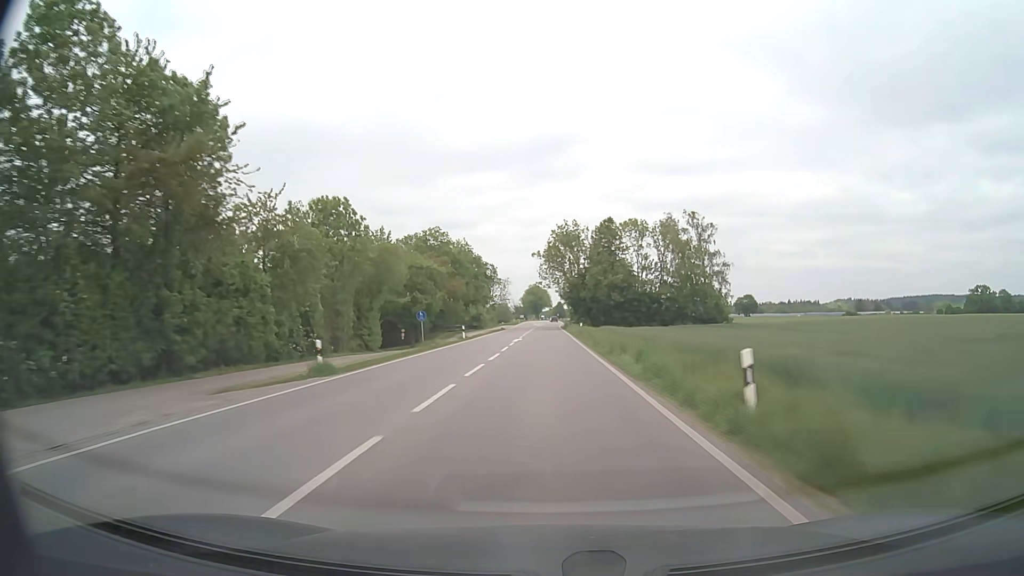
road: secondary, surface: asphalt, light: Day
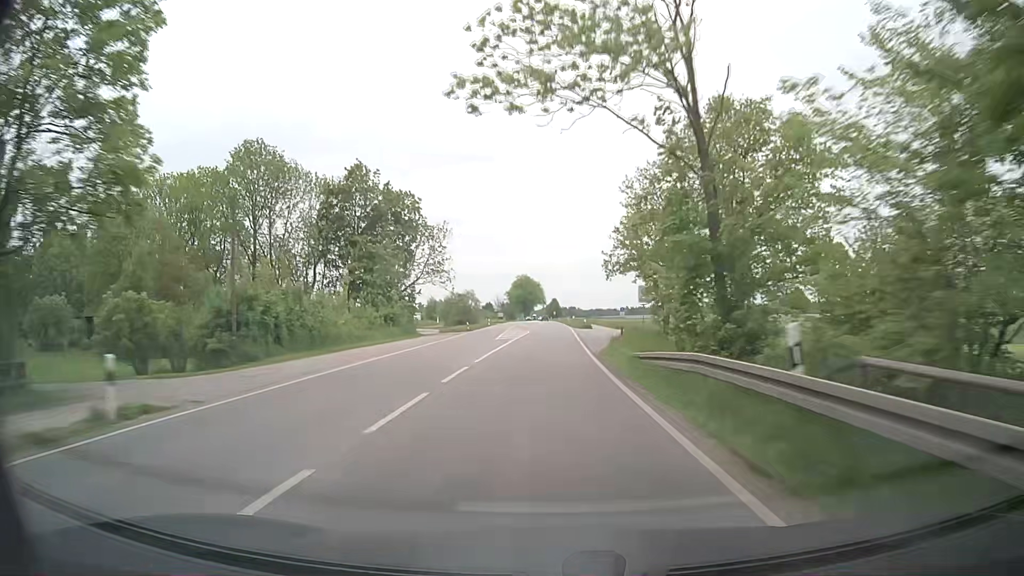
(-0.1, +86.1) m; 0°
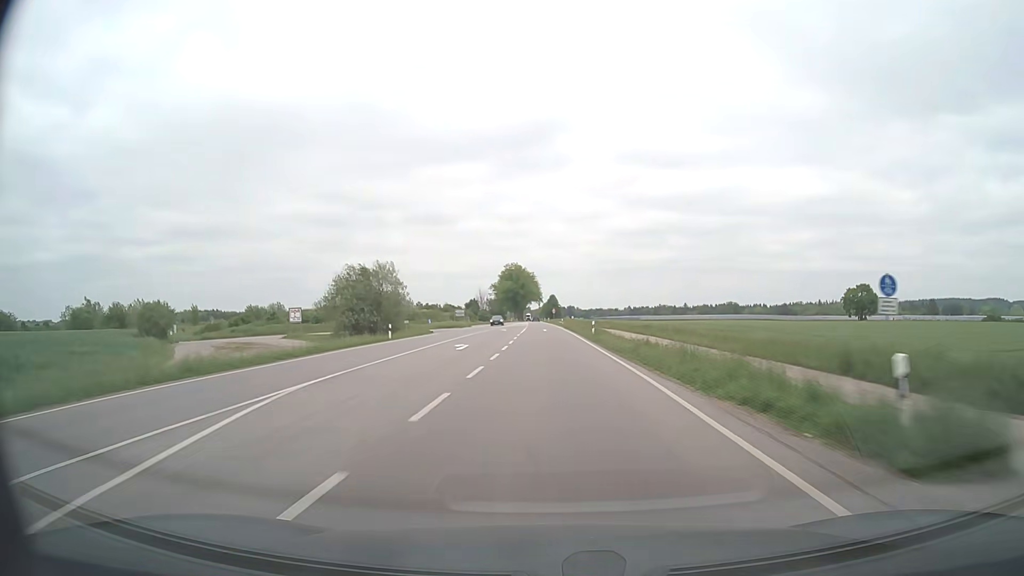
(+1.1, +68.8) m; +1°
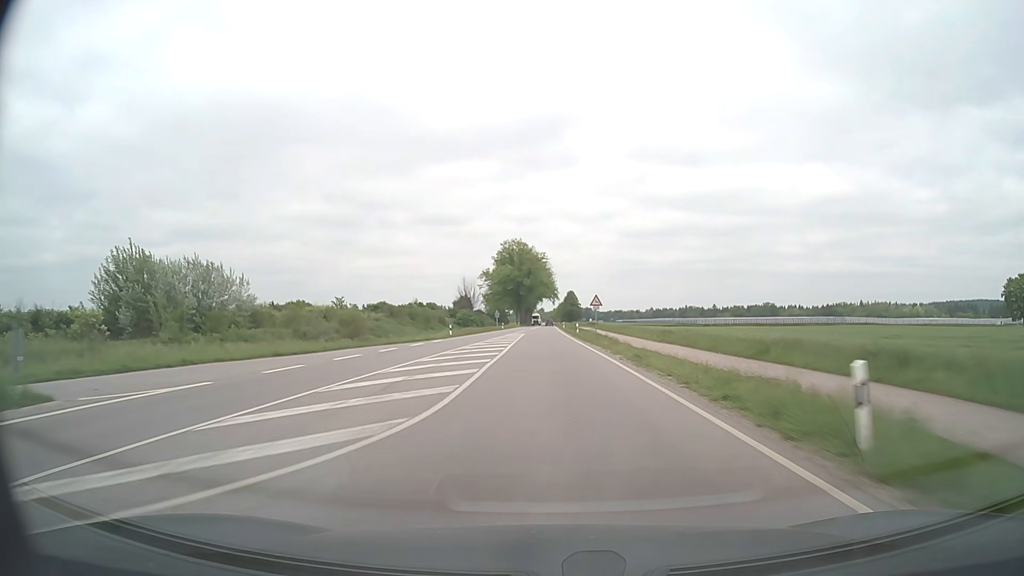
(-1.1, +85.7) m; -1°
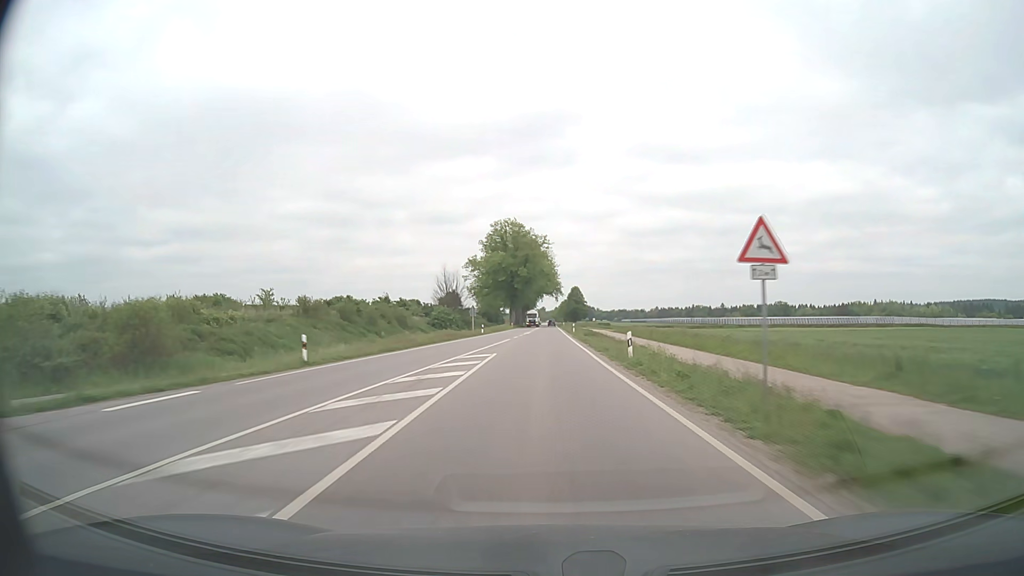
(-0.1, +34.2) m; 0°
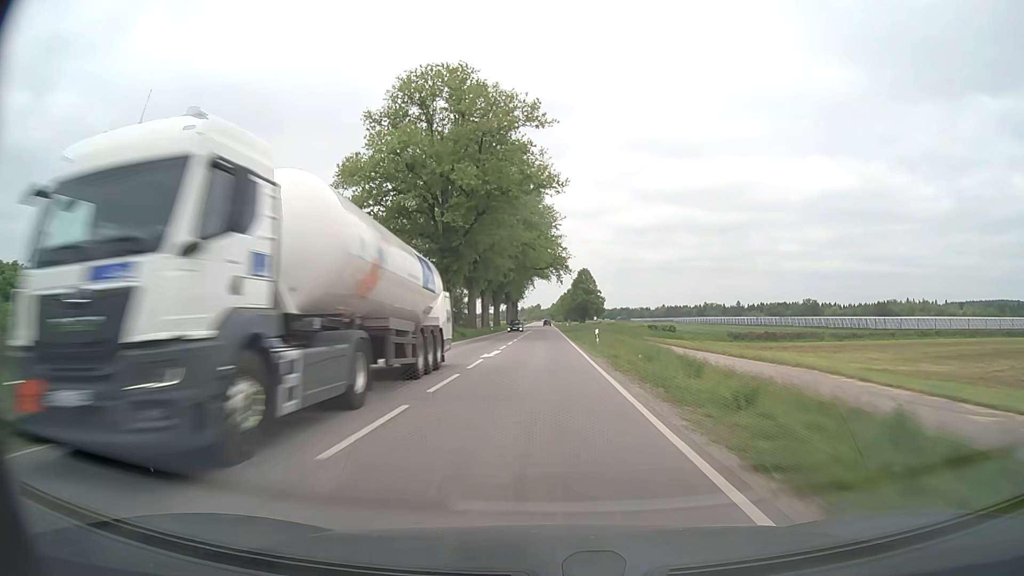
(+0.4, +85.4) m; 0°
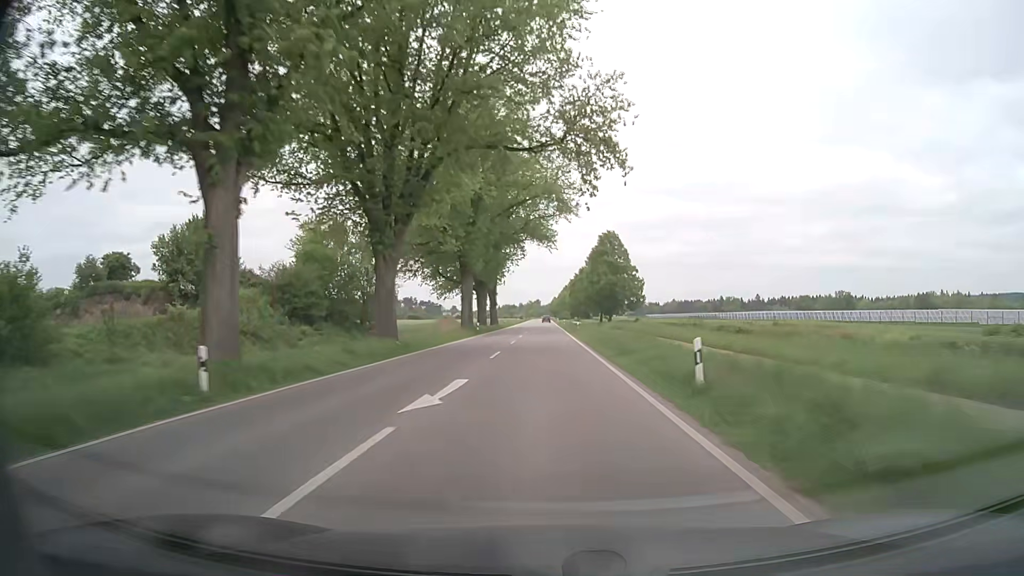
(-0.1, +68.4) m; 0°
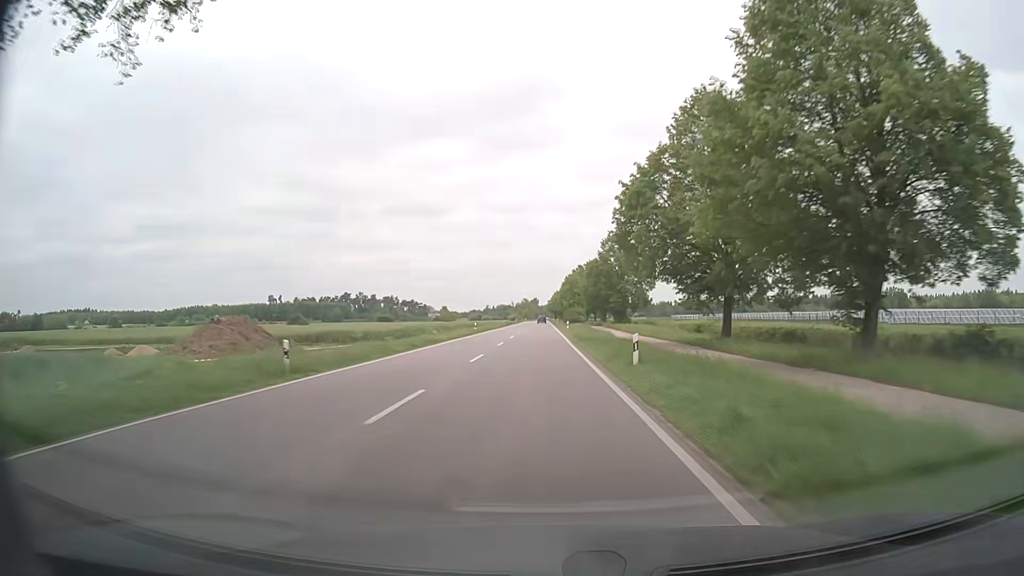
(+0.2, +85.9) m; 0°
(0, +10) (0, +20) (0, +30) (0, +40) (0, +50) (0, +60) (-1, +70) (-1, +80) (-1, +90) (-1, +100) m
